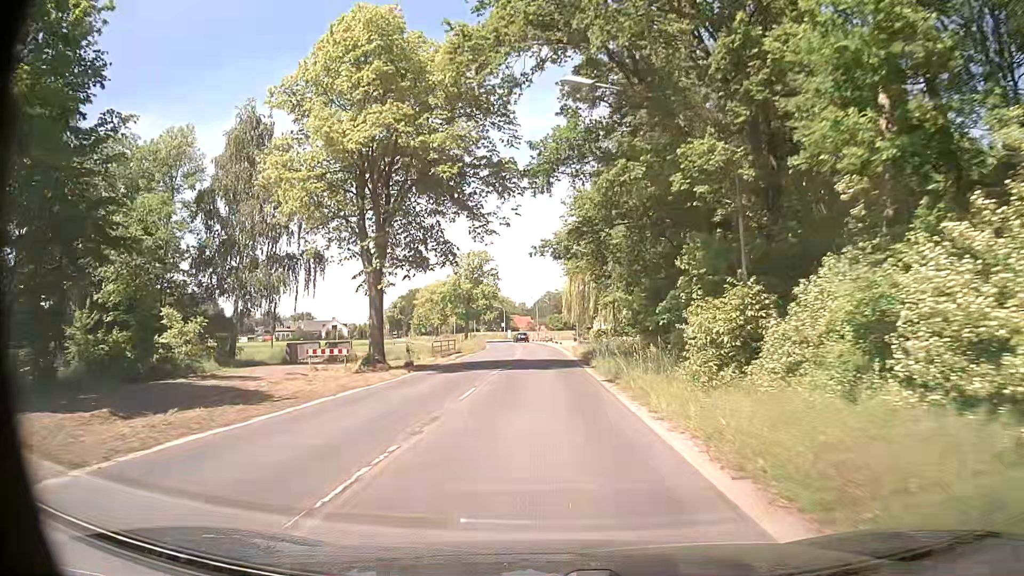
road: secondary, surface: asphalt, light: Day
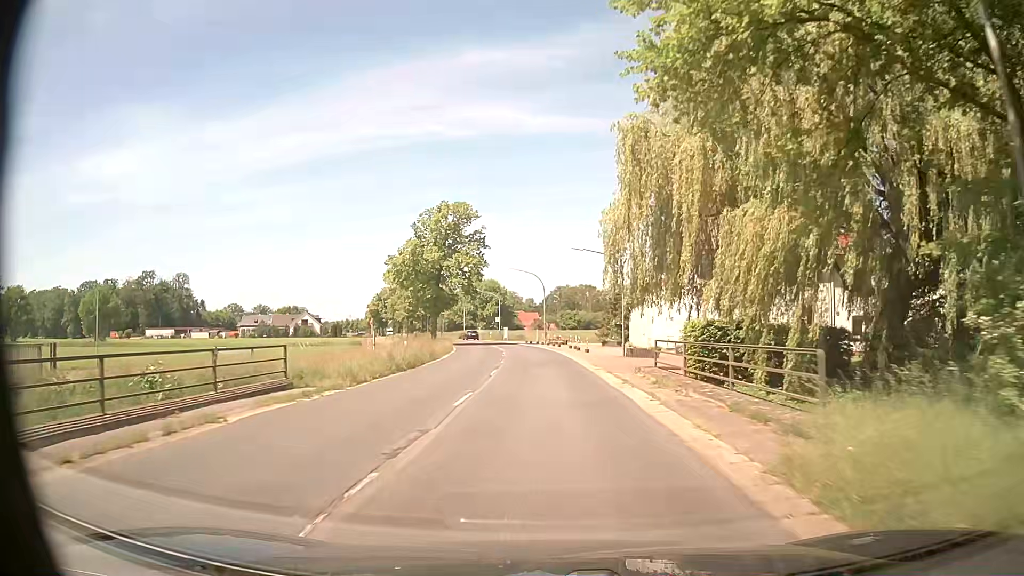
(0.0, +38.1) m; 0°
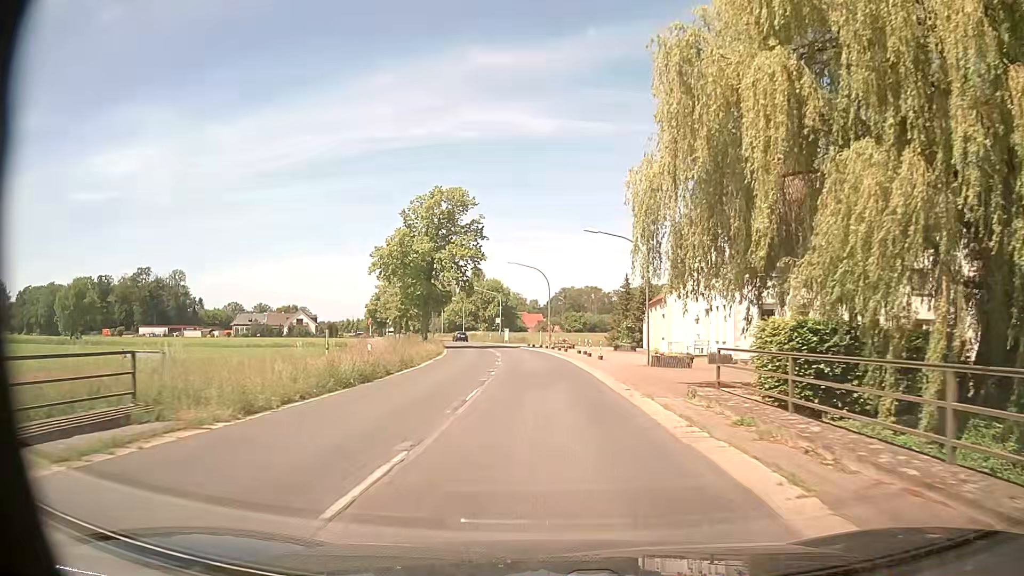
(-0.2, +7.6) m; -1°
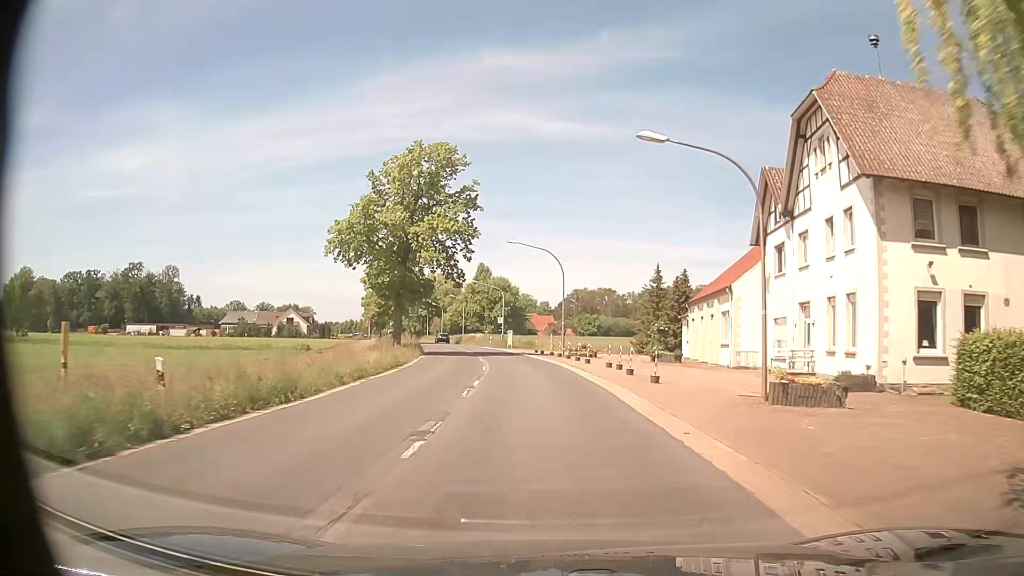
(0.0, +15.2) m; 0°
(0, +10) (-1, +20) (-1, +30) (-2, +40) (-4, +50) (-6, +60) (-8, +69) (-10, +79) (-12, +89) (-15, +99) m
